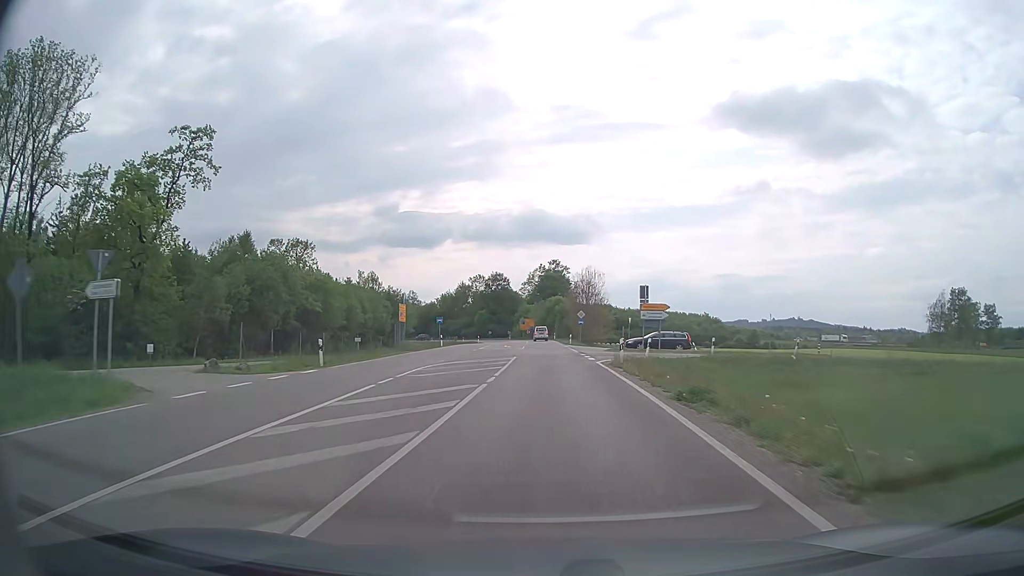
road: secondary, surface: asphalt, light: Day
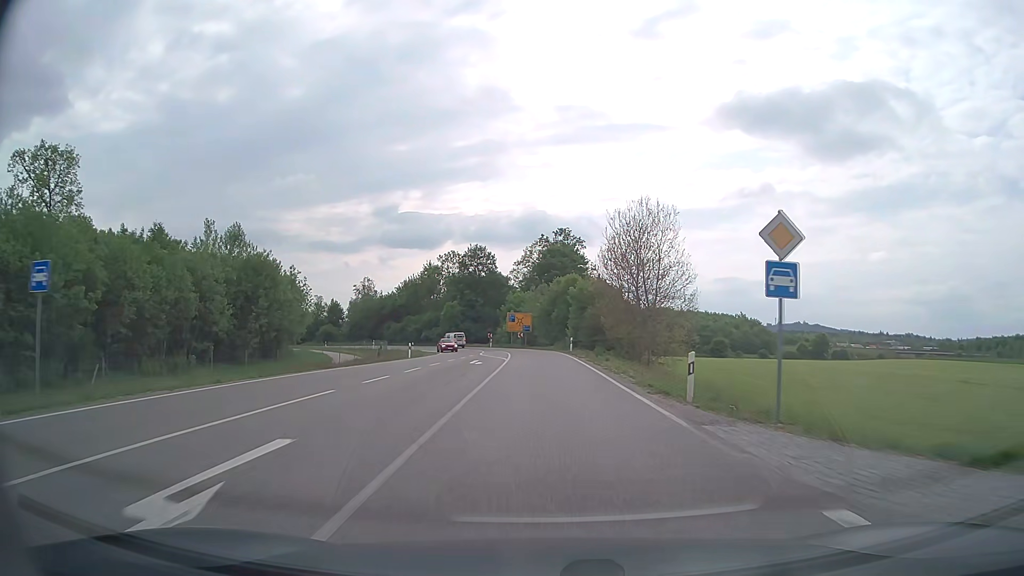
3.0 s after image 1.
(0.0, +55.0) m; 0°
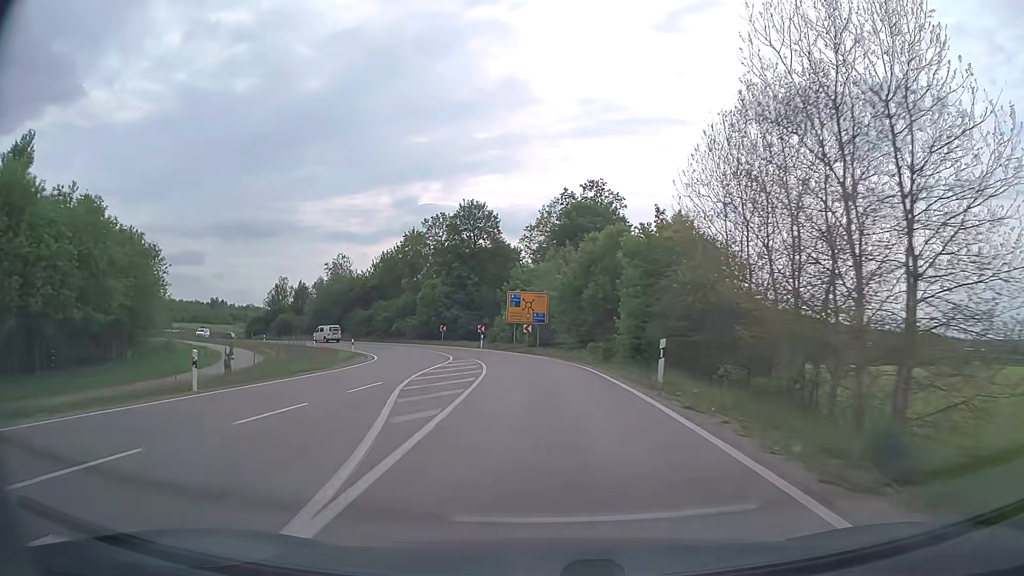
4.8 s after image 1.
(-0.1, +33.0) m; -1°
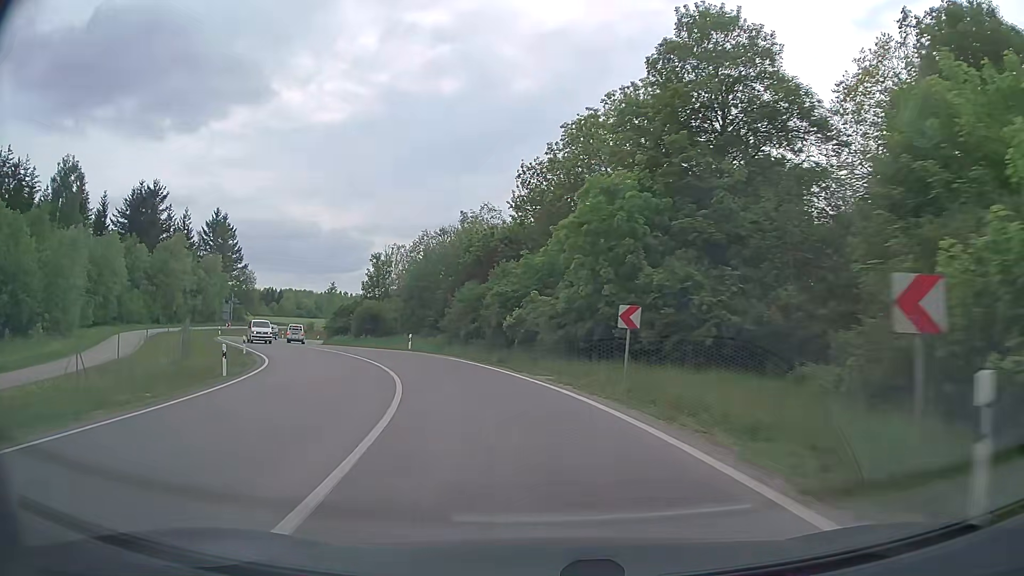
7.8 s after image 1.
(-5.6, +48.3) m; -18°
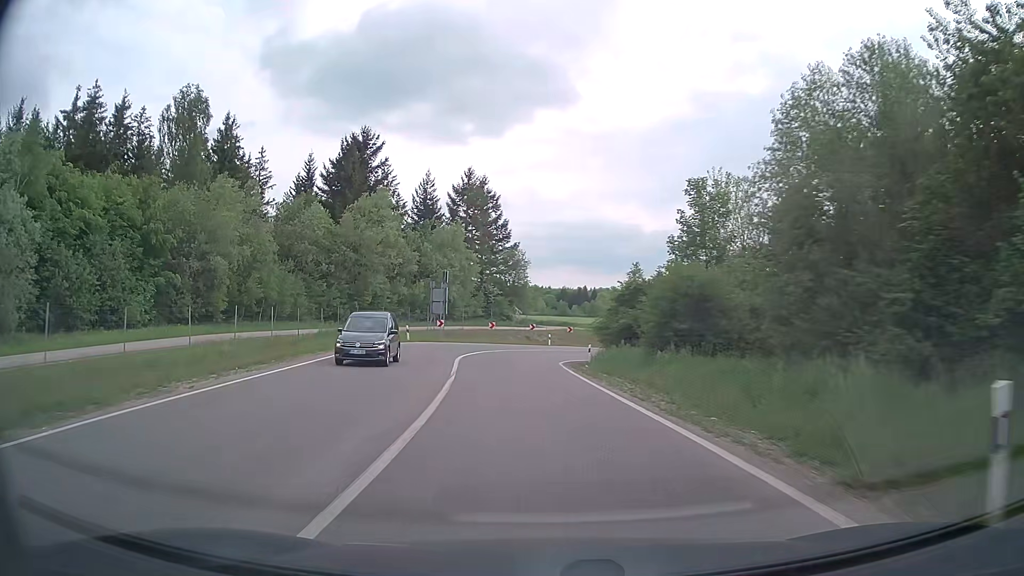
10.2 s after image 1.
(-8.3, +35.6) m; -27°
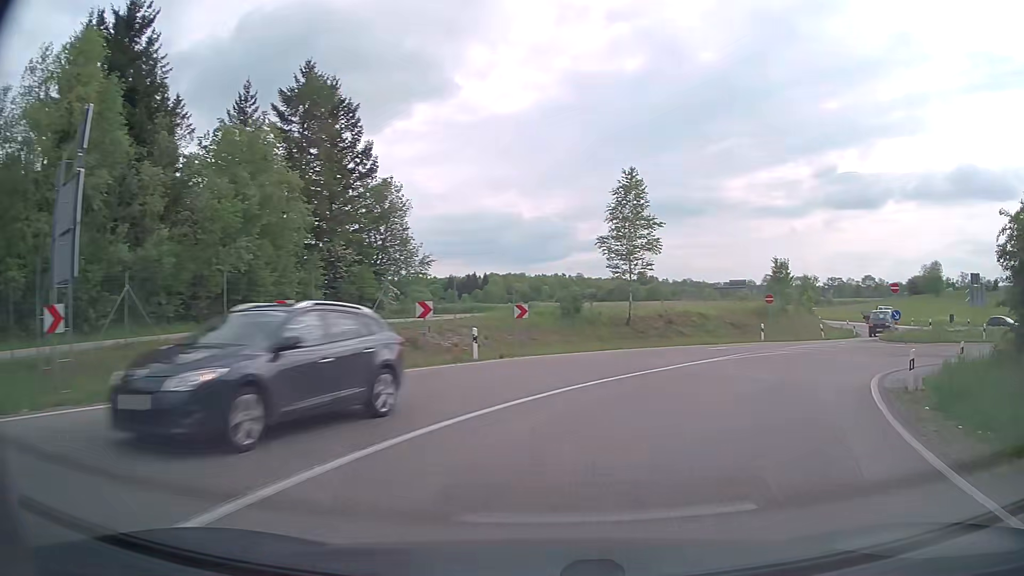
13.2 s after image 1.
(-1.7, +39.4) m; +8°
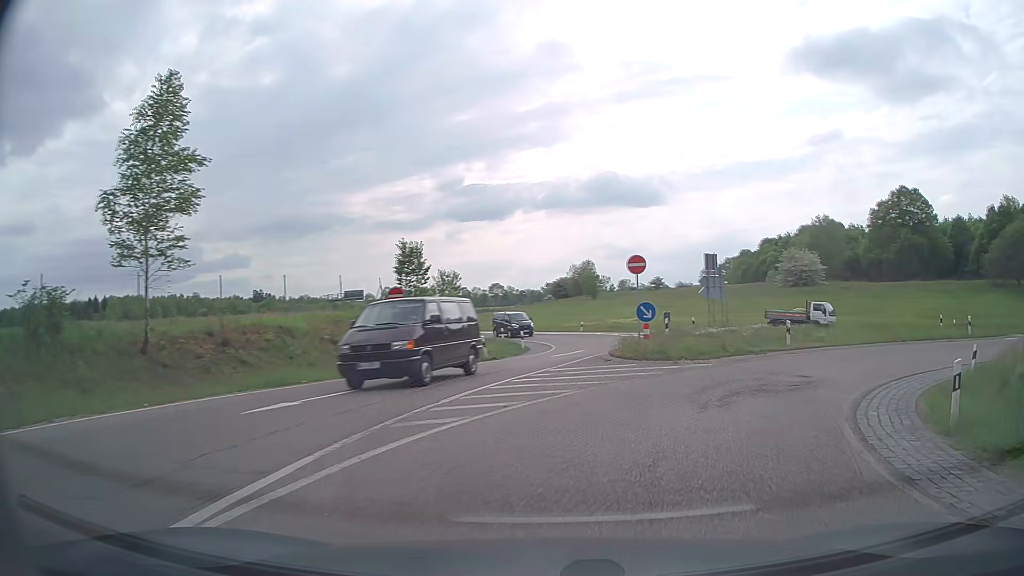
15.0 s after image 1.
(+4.4, +16.1) m; +33°
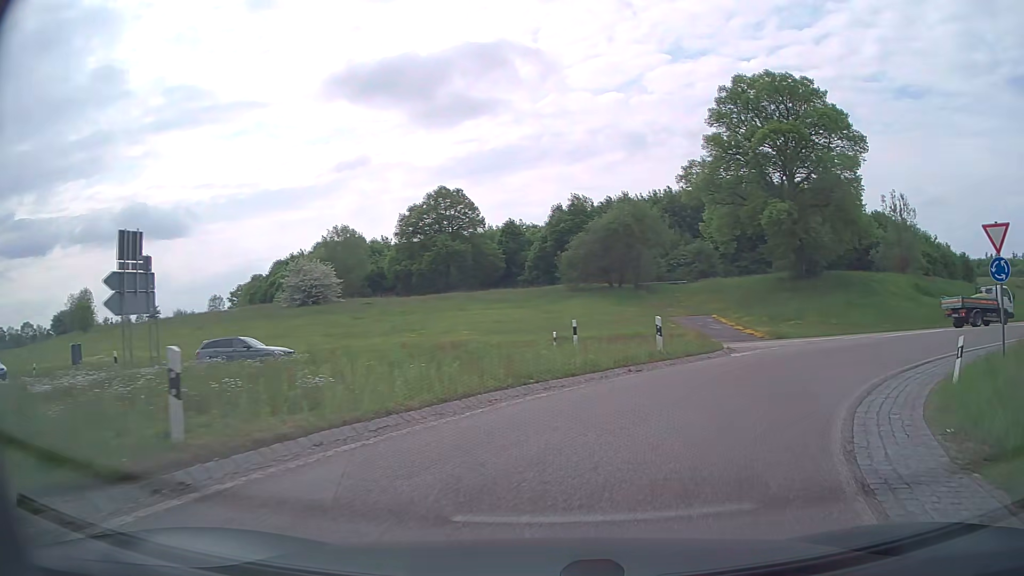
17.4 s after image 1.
(+6.2, +16.5) m; +41°
(+2, +10) (+8, +18) (+16, +23) (+26, +26) (+35, +29) (+45, +32) (+54, +35) (+64, +39) (+73, +43) (+82, +48) m
